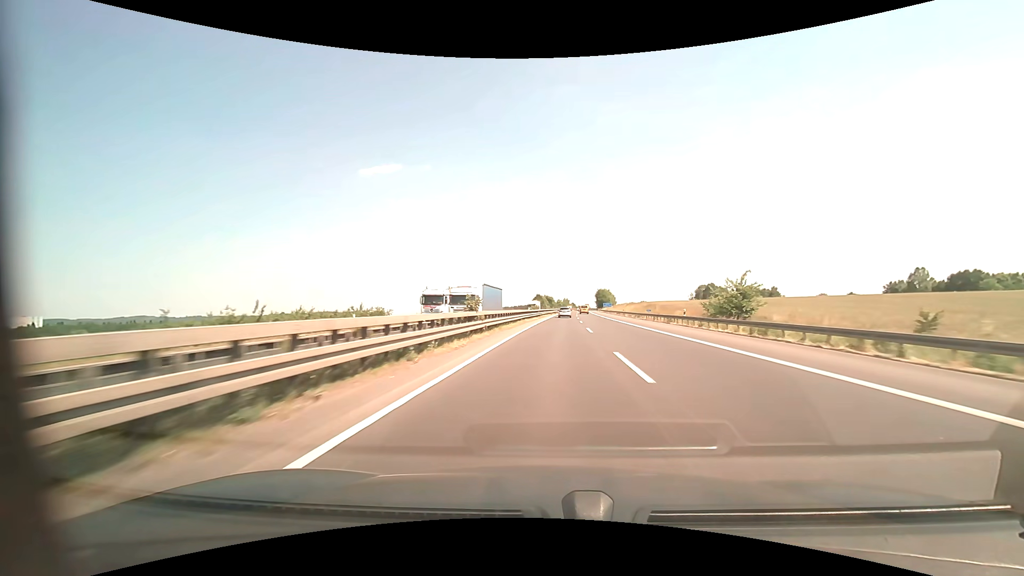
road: motorway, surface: asphalt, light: Day
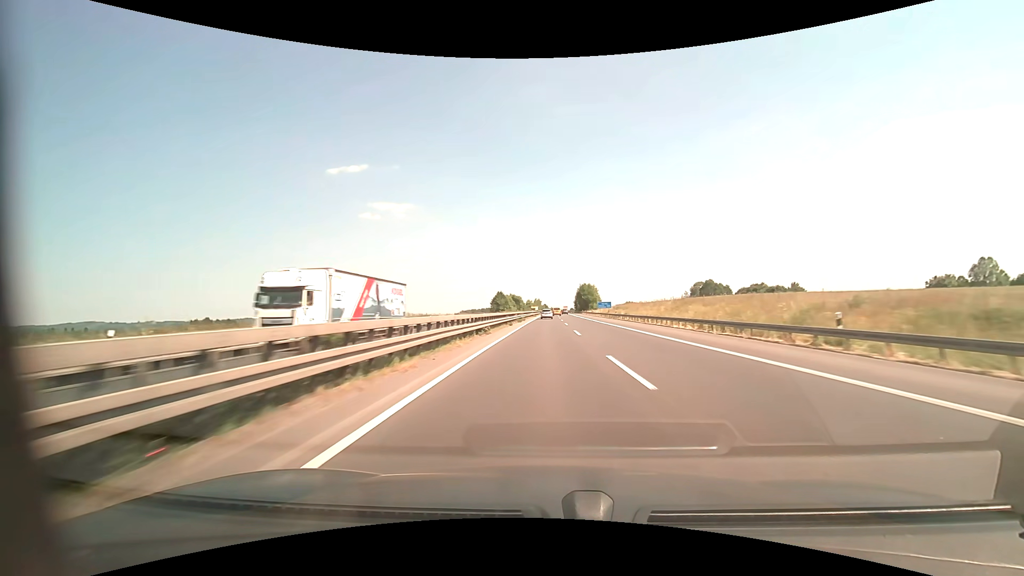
(+2.9, +73.3) m; +4°
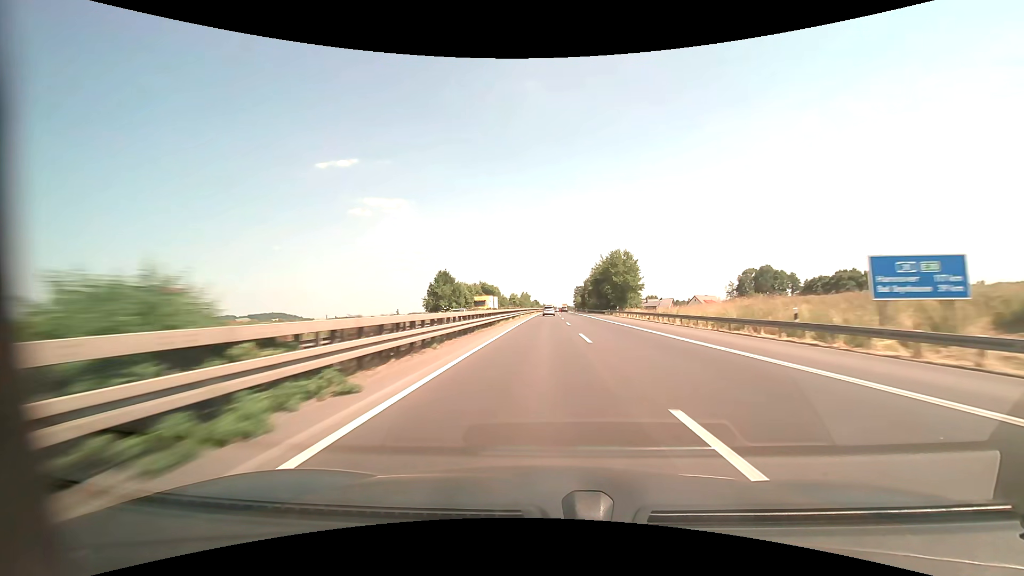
(+0.8, +98.3) m; +1°
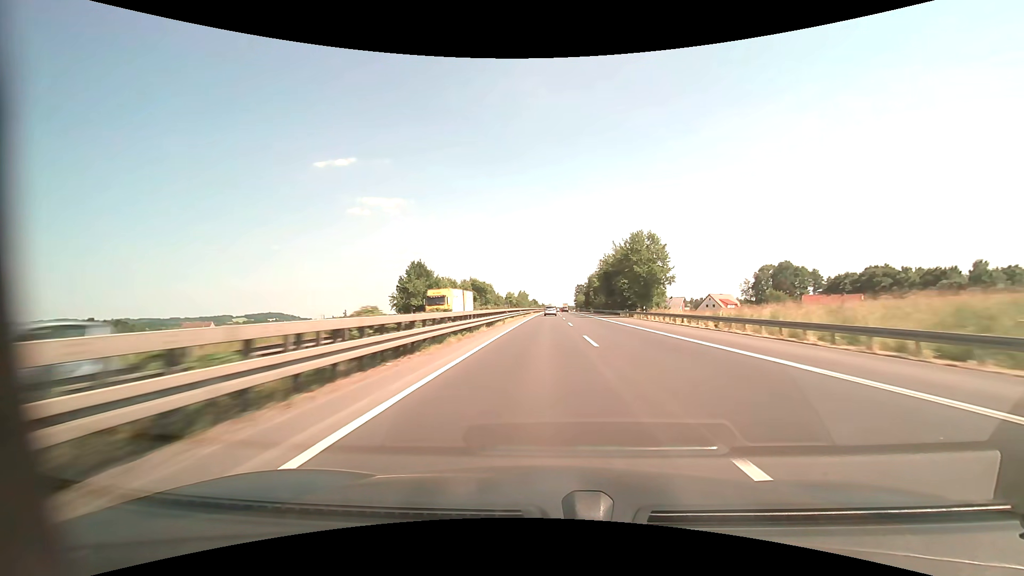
(0.0, +20.1) m; 0°
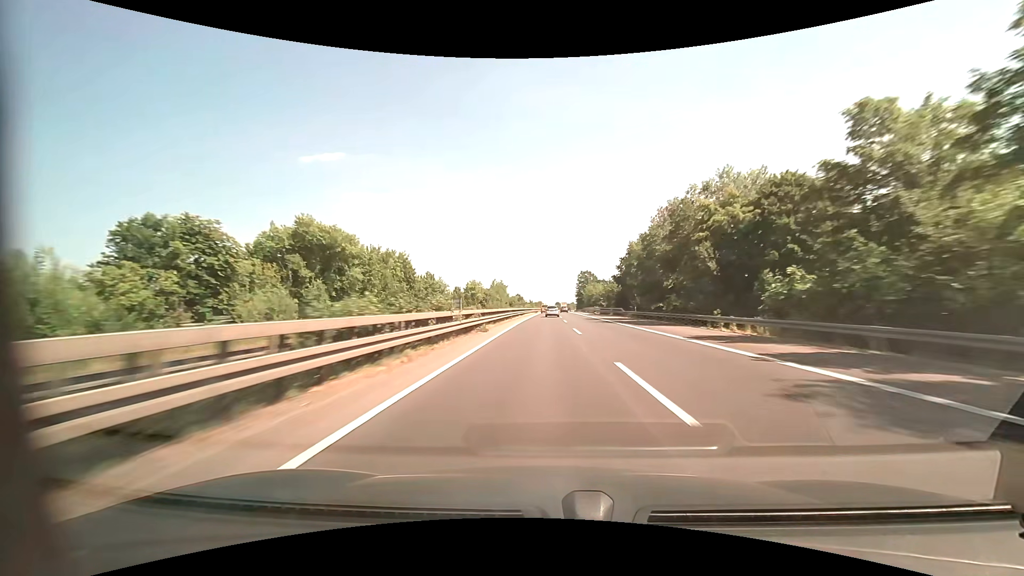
(+1.0, +100.8) m; +1°
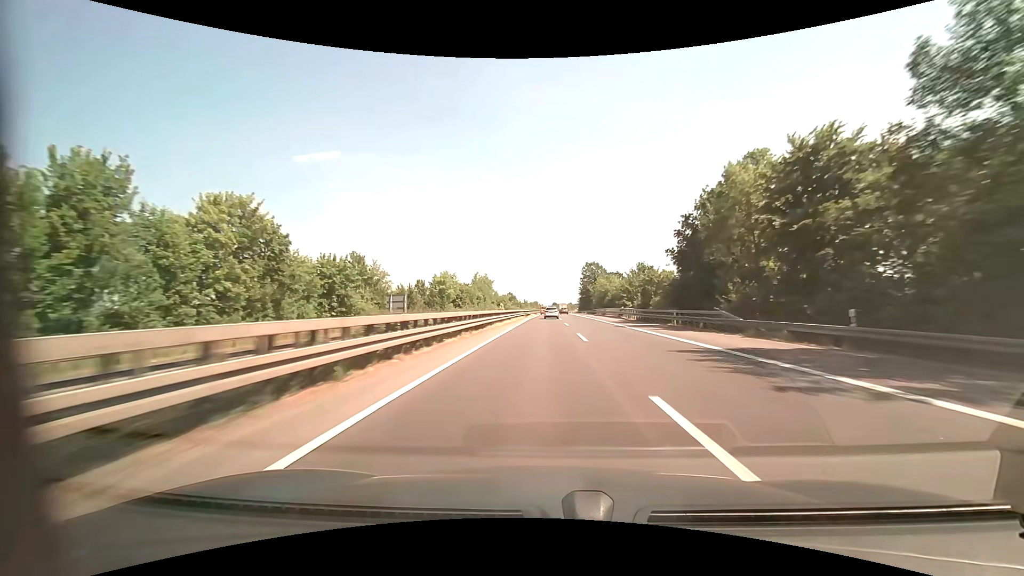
(+0.2, +40.4) m; 0°
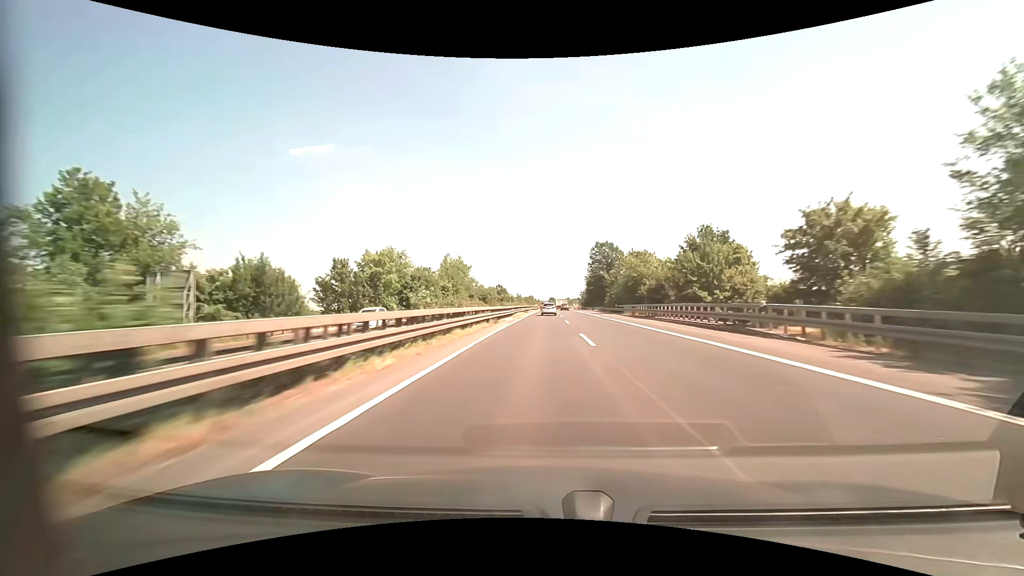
(+0.1, +40.1) m; 0°
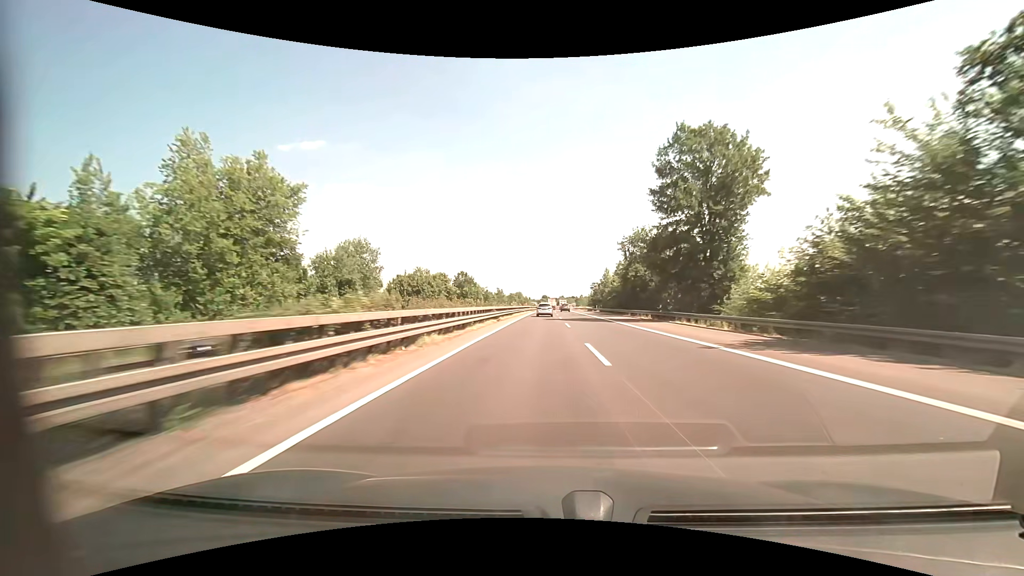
(+0.6, +76.2) m; +1°
(0, +10) (0, +20) (0, +30) (0, +40) (0, +50) (0, +60) (0, +70) (+1, +80) (+1, +90) (+1, +100) m
